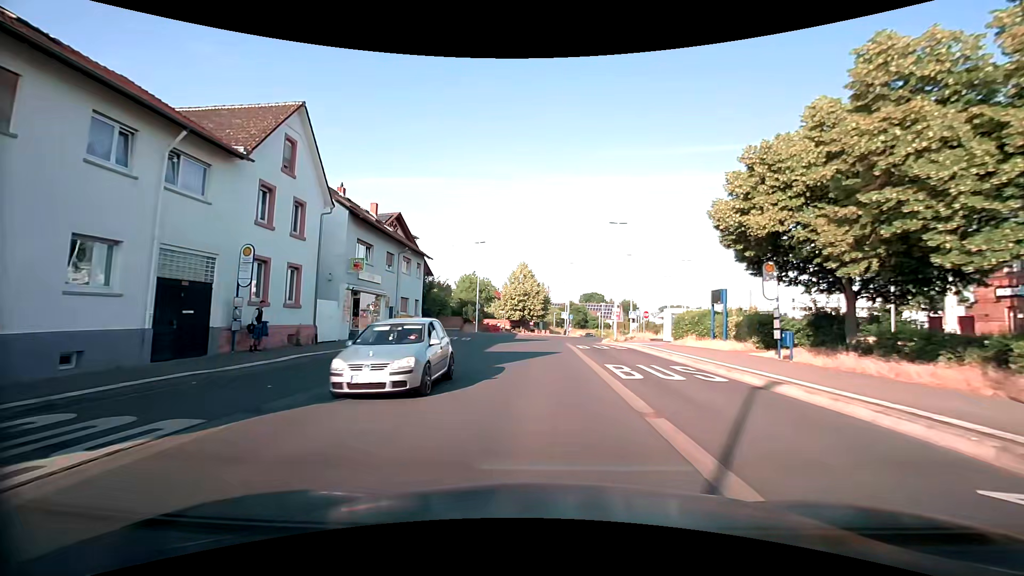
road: tertiary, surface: asphalt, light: Day
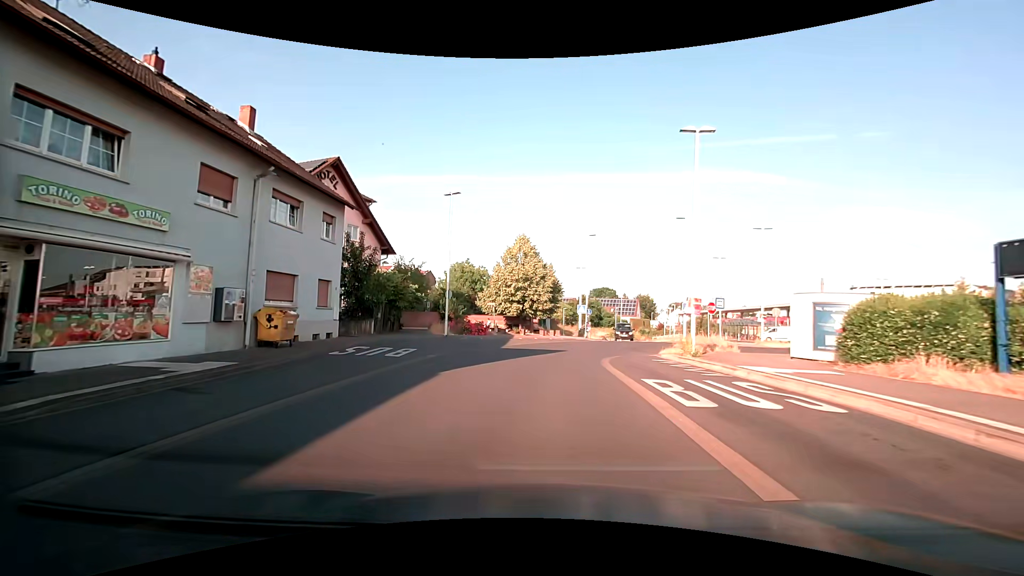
(-0.1, +19.3) m; -1°
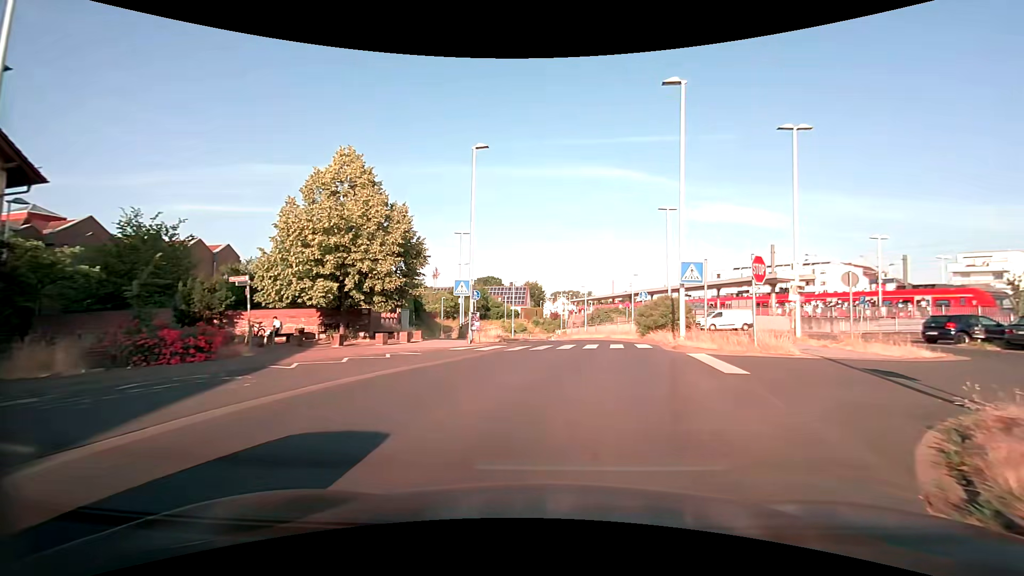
(+1.5, +22.4) m; +14°
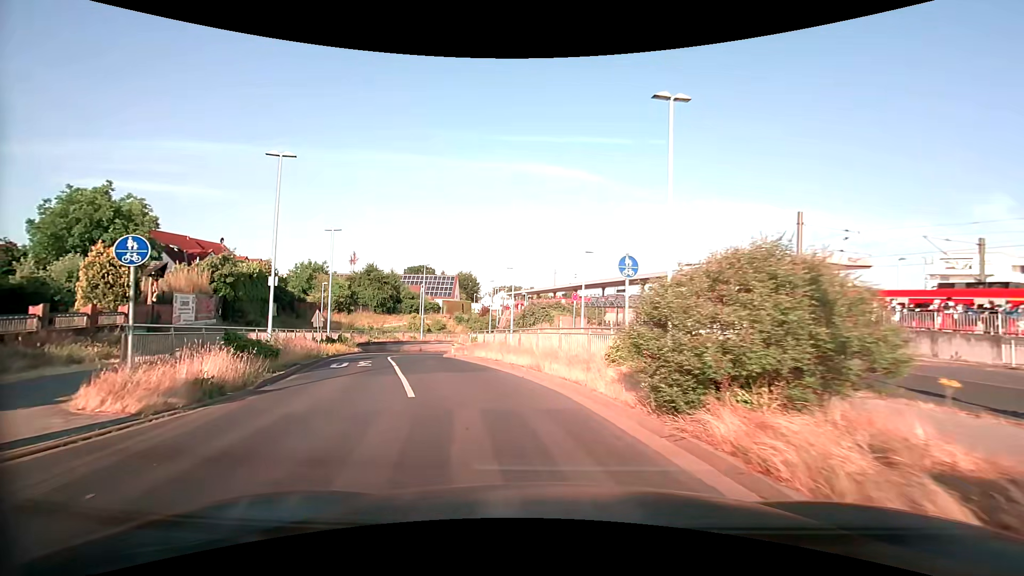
(+2.4, +20.4) m; +5°
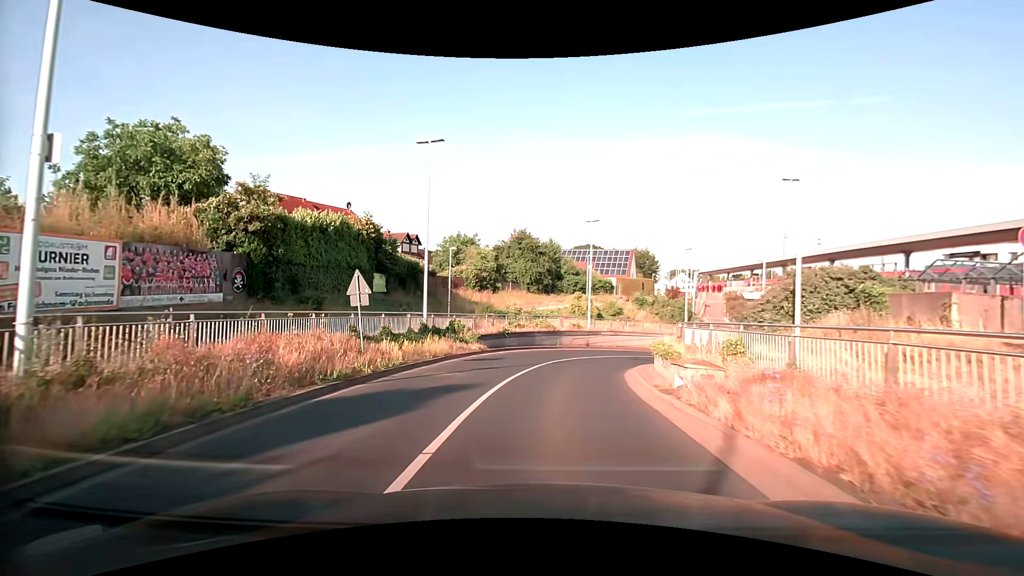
(-3.9, +19.7) m; -19°
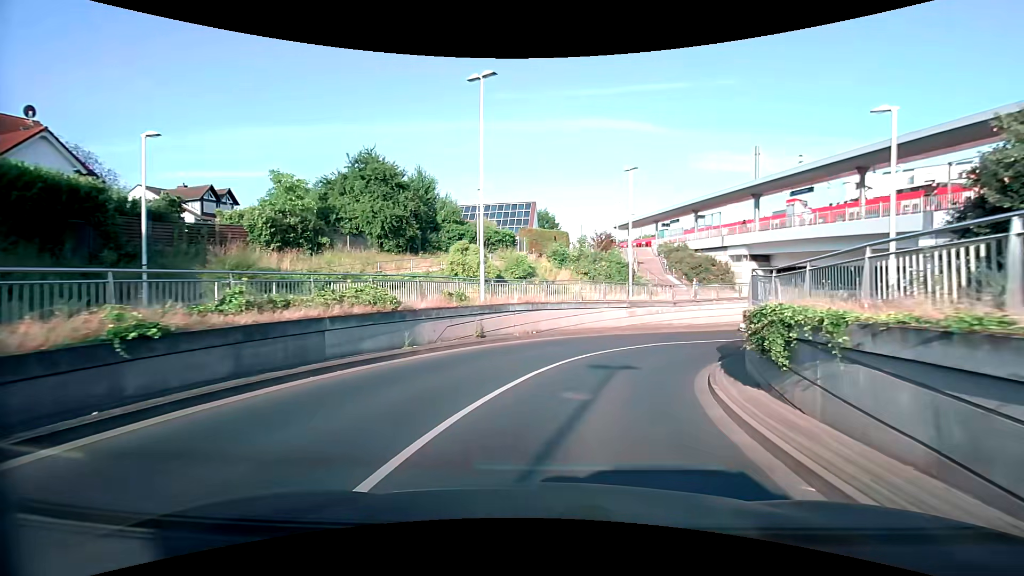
(+1.8, +23.1) m; +13°
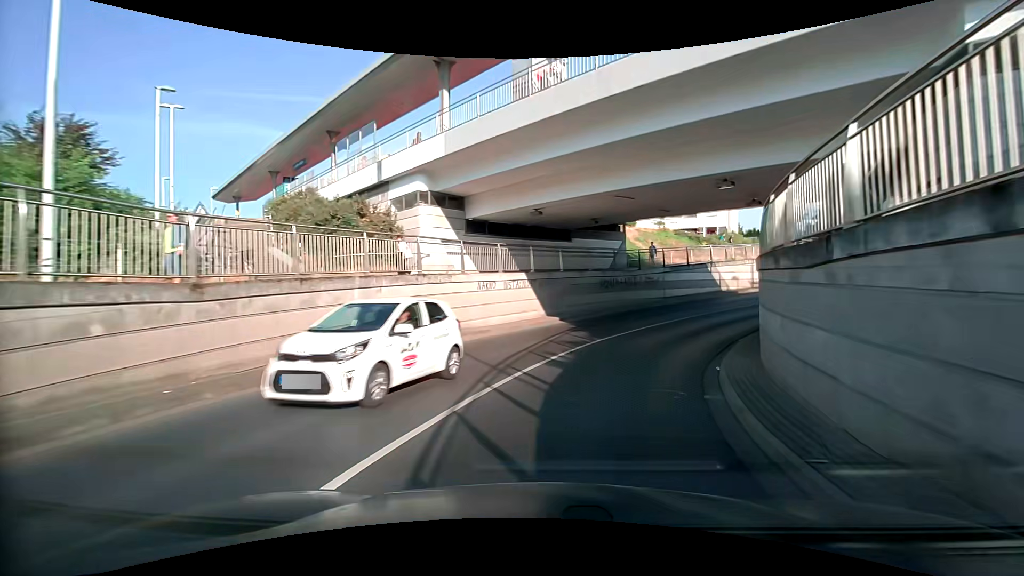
(+7.4, +25.1) m; +37°
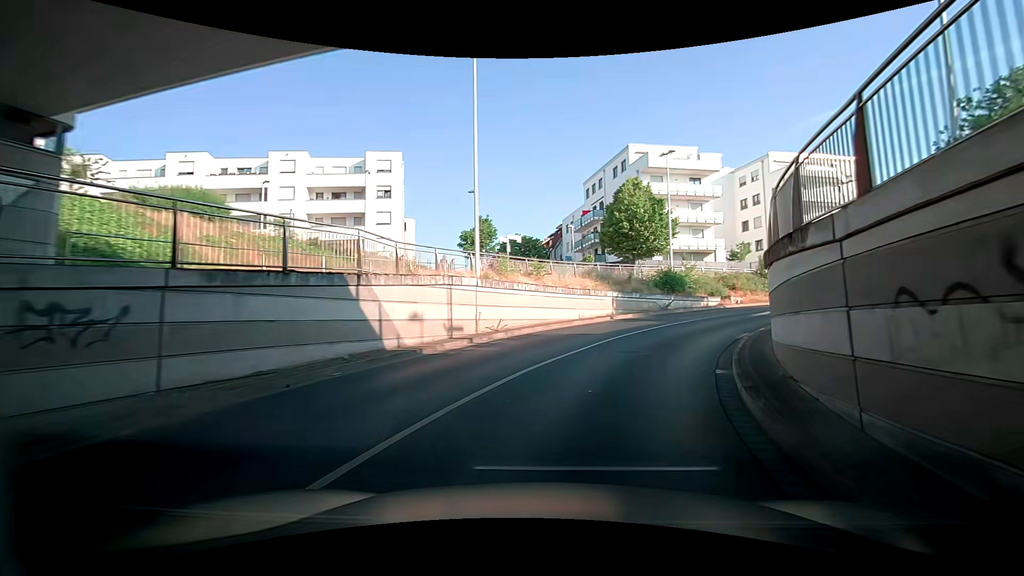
(+6.3, +22.9) m; +27°
(+1, +10) (+5, +19) (+12, +26) (+21, +31) (+30, +34) (+40, +37) (+49, +41) (+57, +47) (+64, +54) (+69, +63) m
